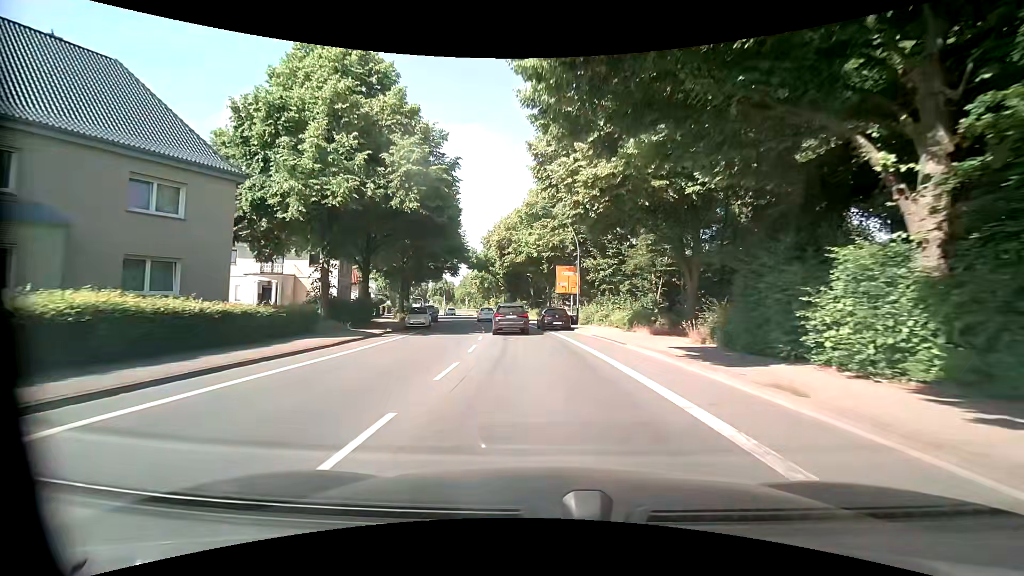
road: primary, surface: asphalt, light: Day
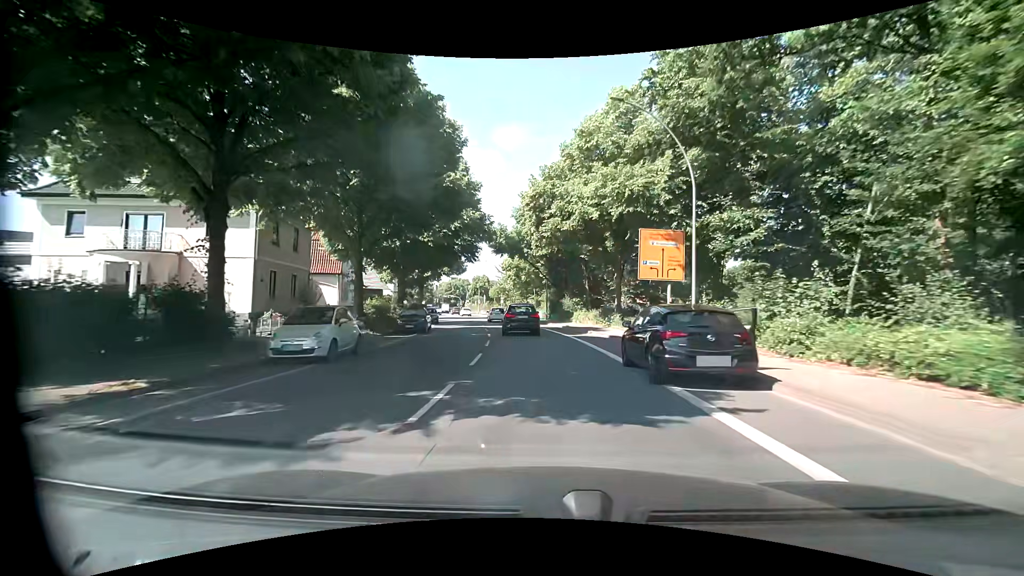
(-1.1, +21.5) m; -6°
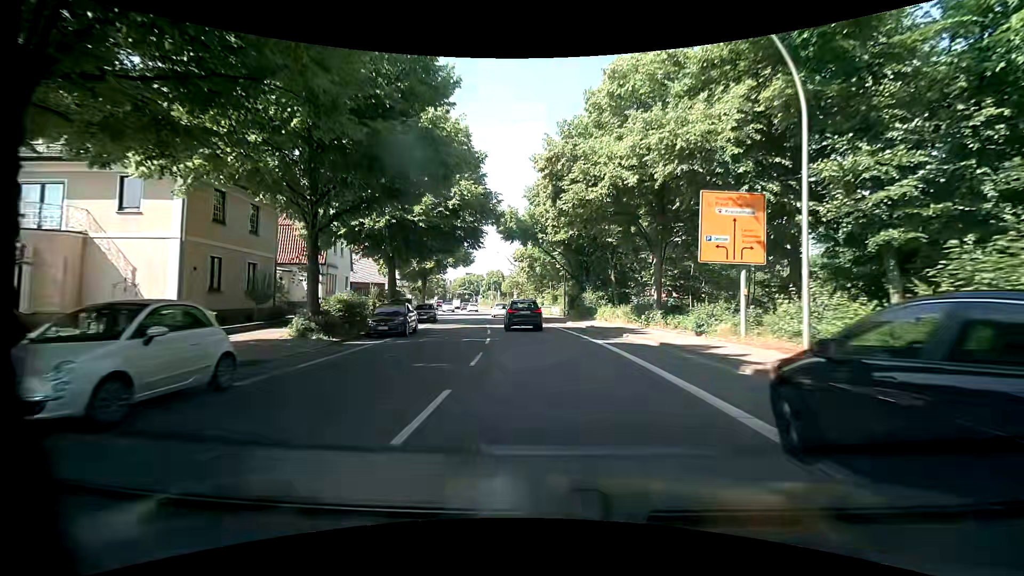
(0.0, +7.2) m; -1°
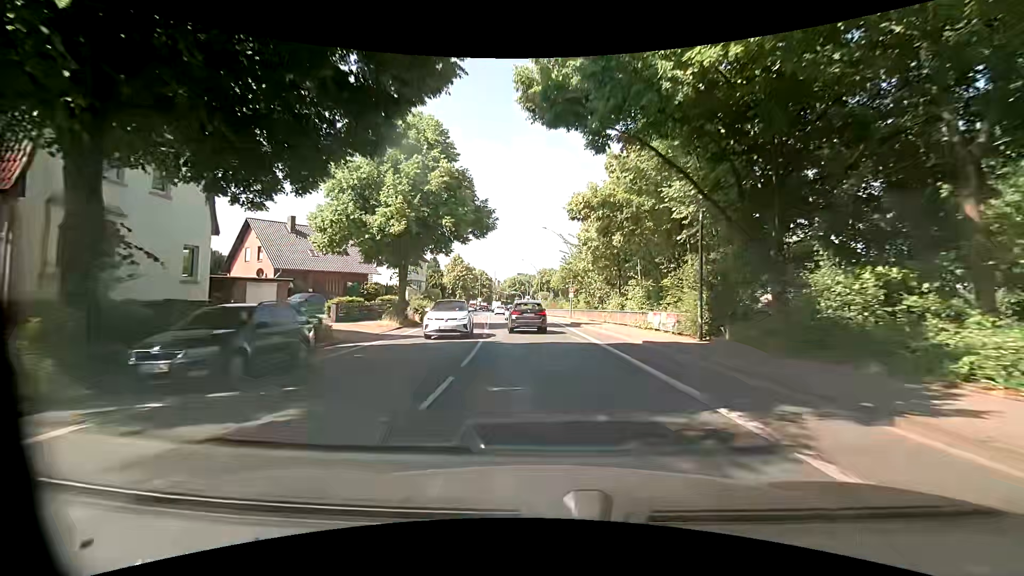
(-1.8, +28.7) m; -6°
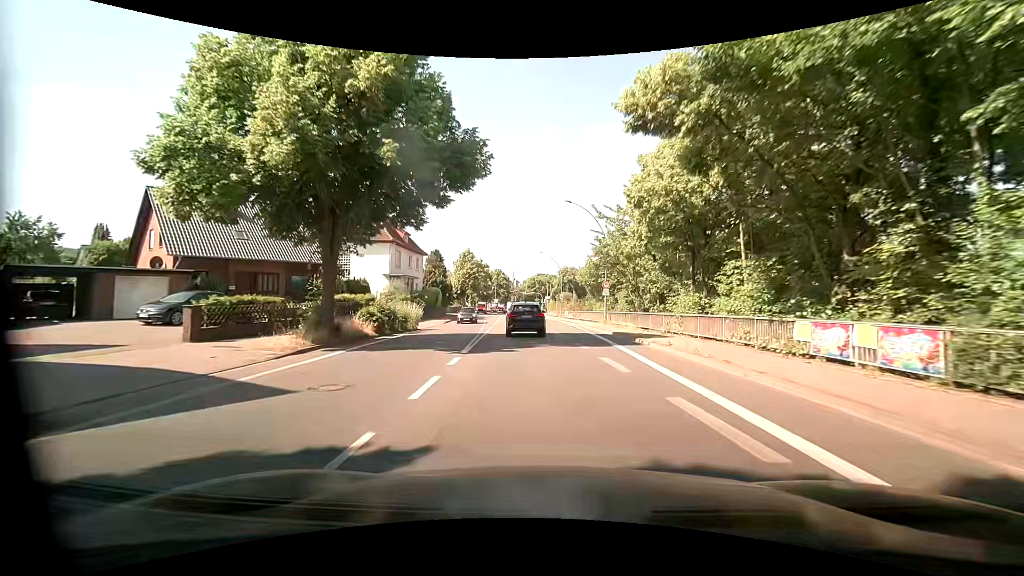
(-0.4, +14.1) m; -3°
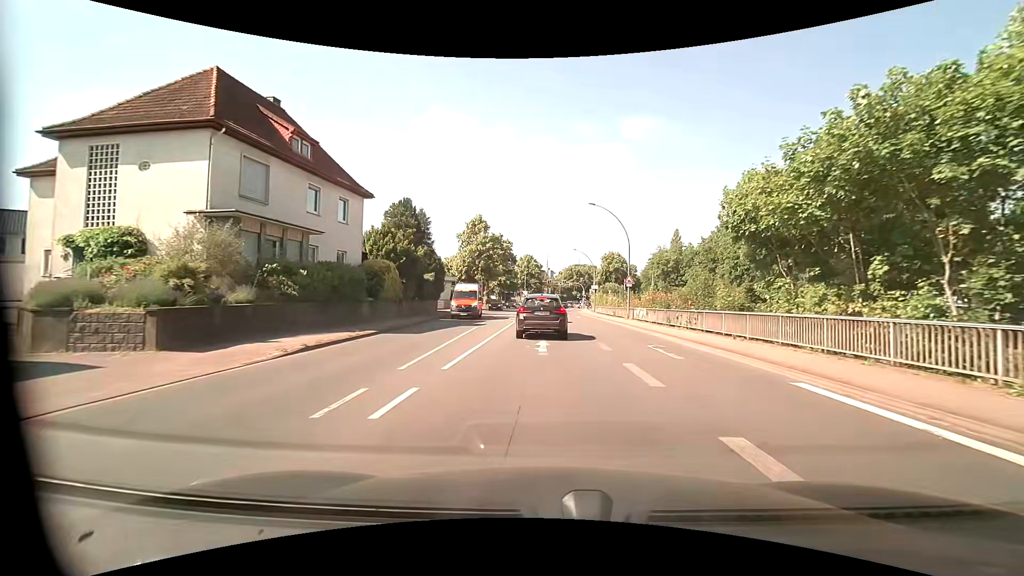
(-1.0, +31.8) m; -3°
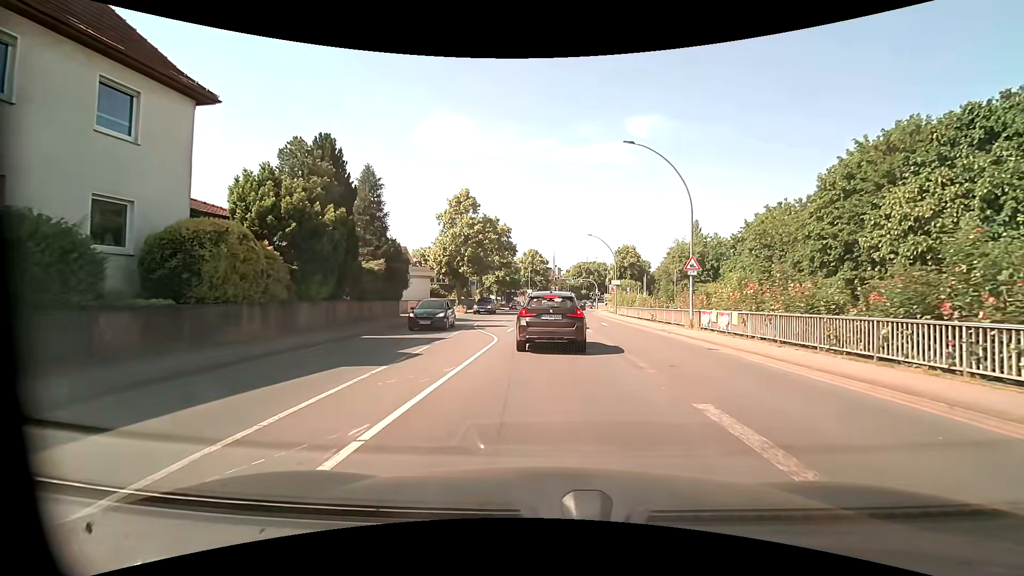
(-0.1, +15.8) m; -1°
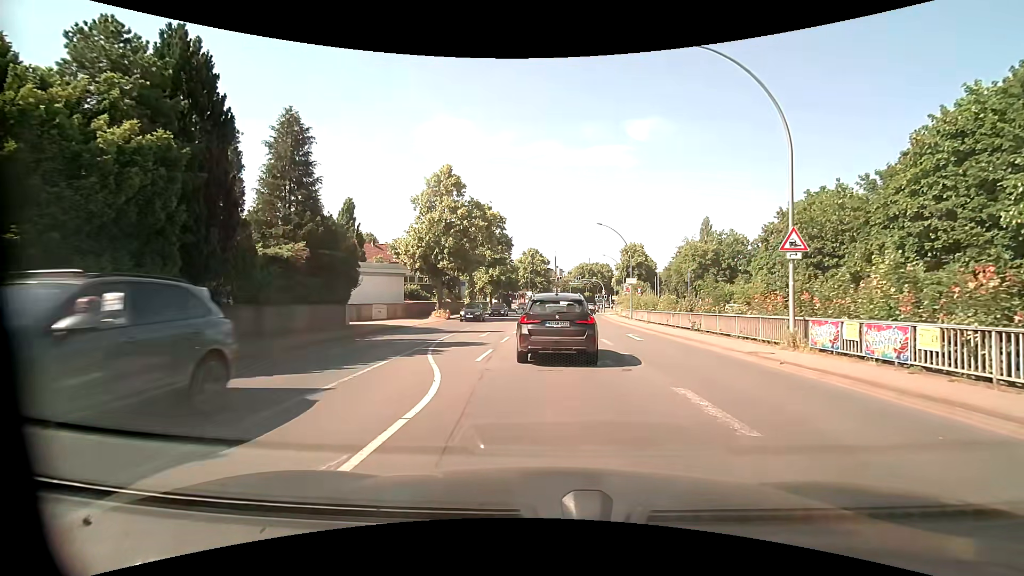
(+0.1, +10.1) m; 0°
(0, +10) (0, +20) (0, +30) (+1, +40) (+1, +50) (+2, +60) (+3, +70) (+4, +80) (+6, +90) (+7, +100) m
